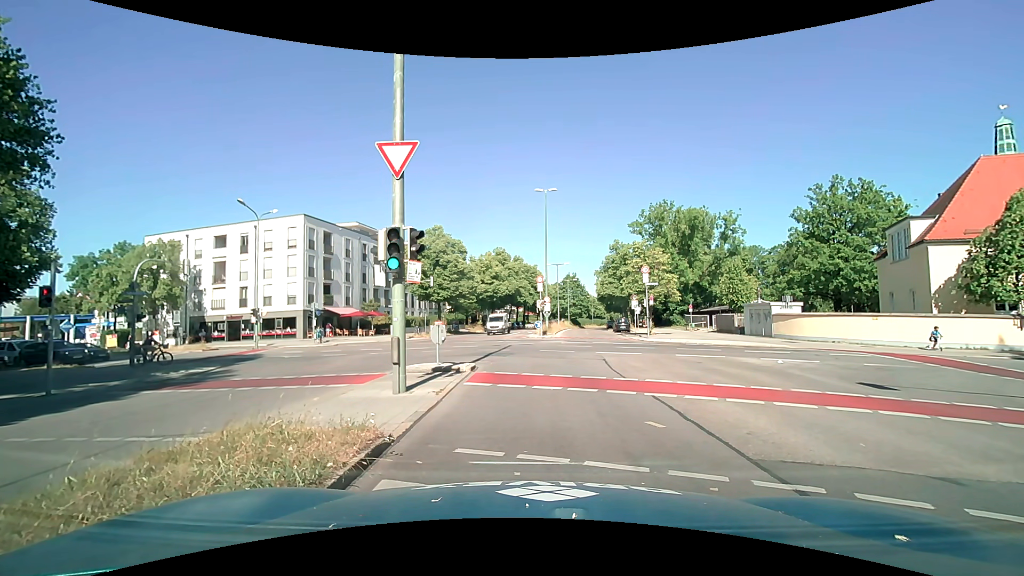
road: secondary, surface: asphalt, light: Day
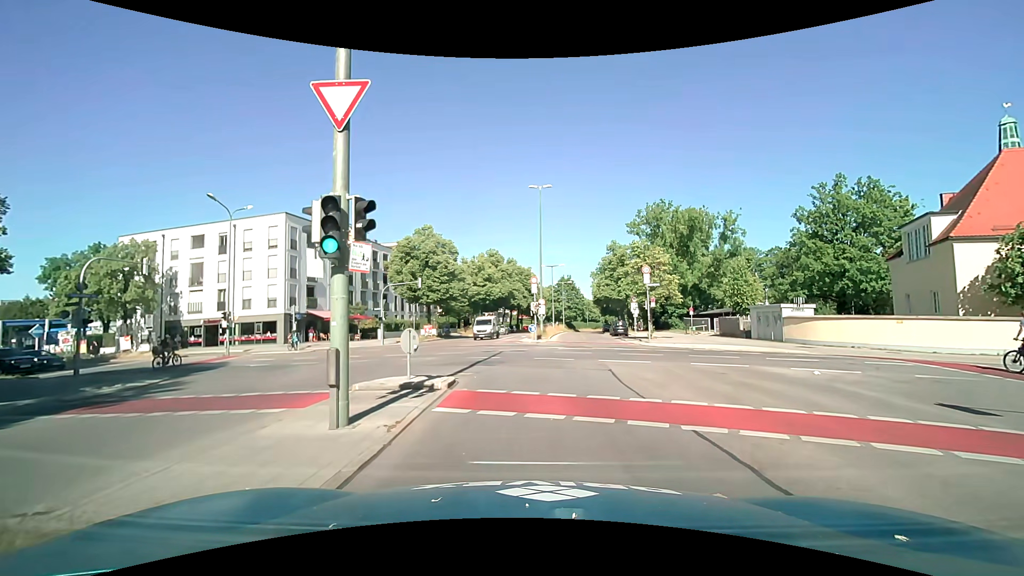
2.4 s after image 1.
(+0.1, +2.8) m; 0°
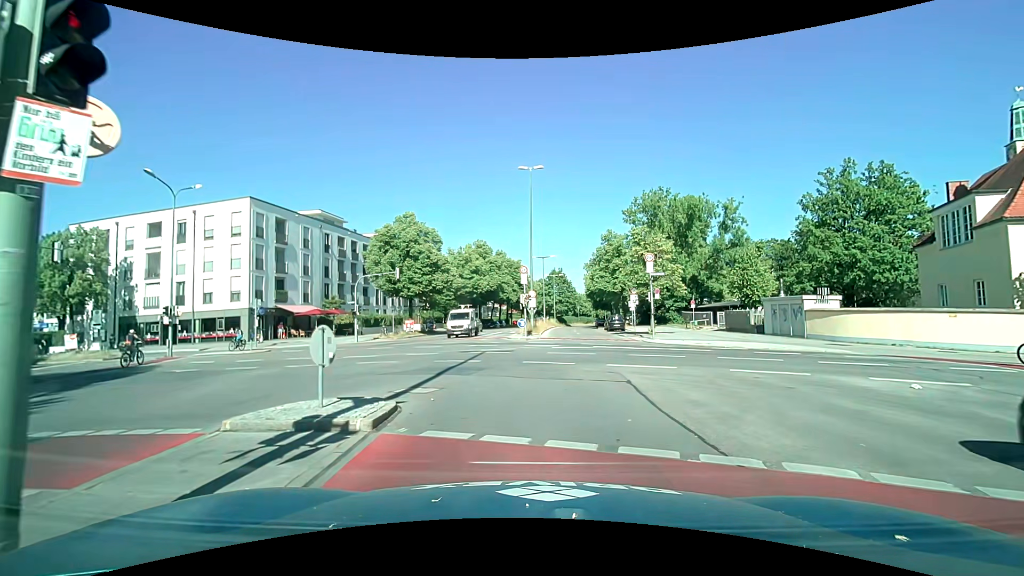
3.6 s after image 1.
(+0.1, +4.4) m; +2°
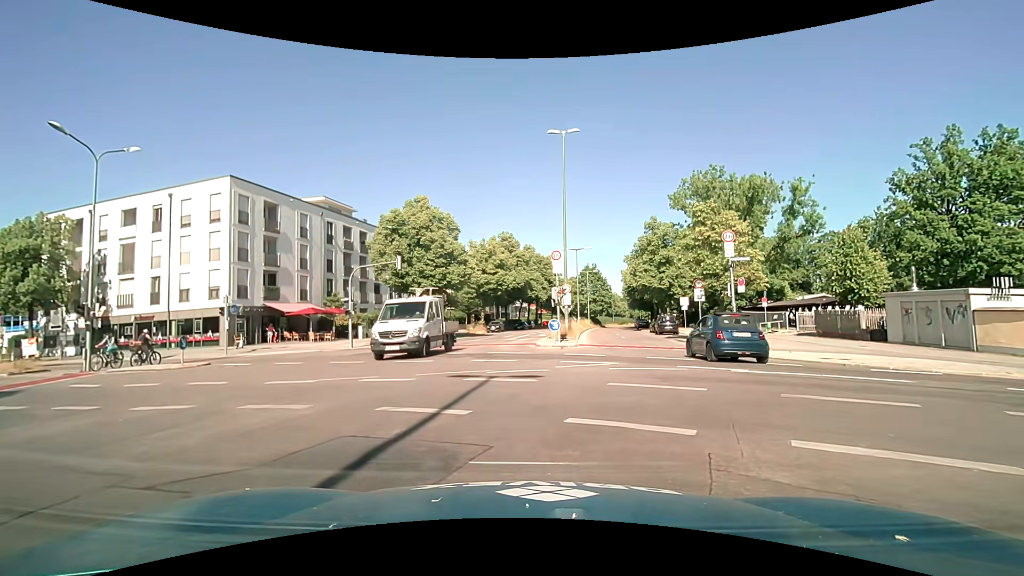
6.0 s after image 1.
(-0.1, +8.5) m; -4°
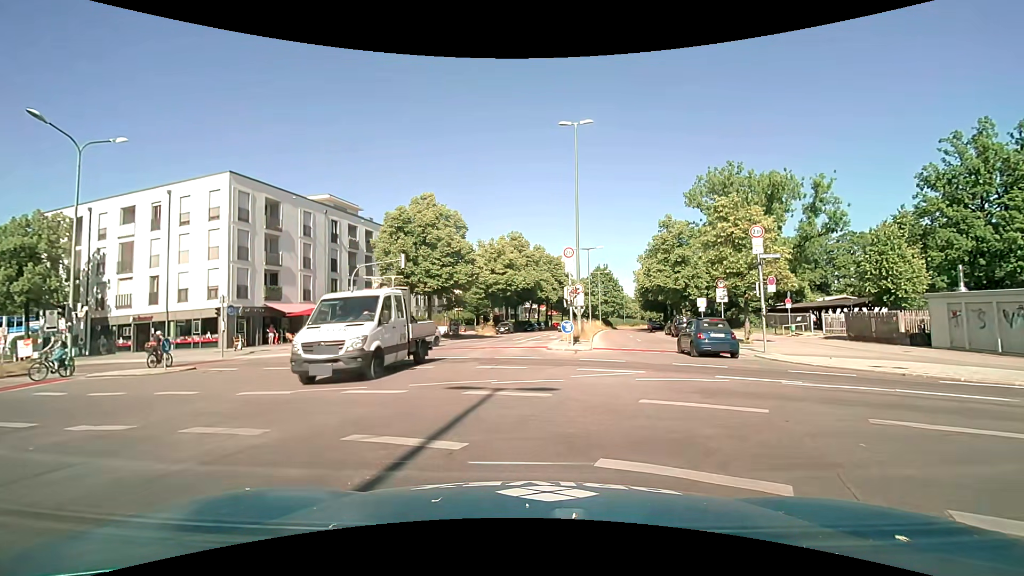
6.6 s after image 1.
(0.0, +1.8) m; -1°
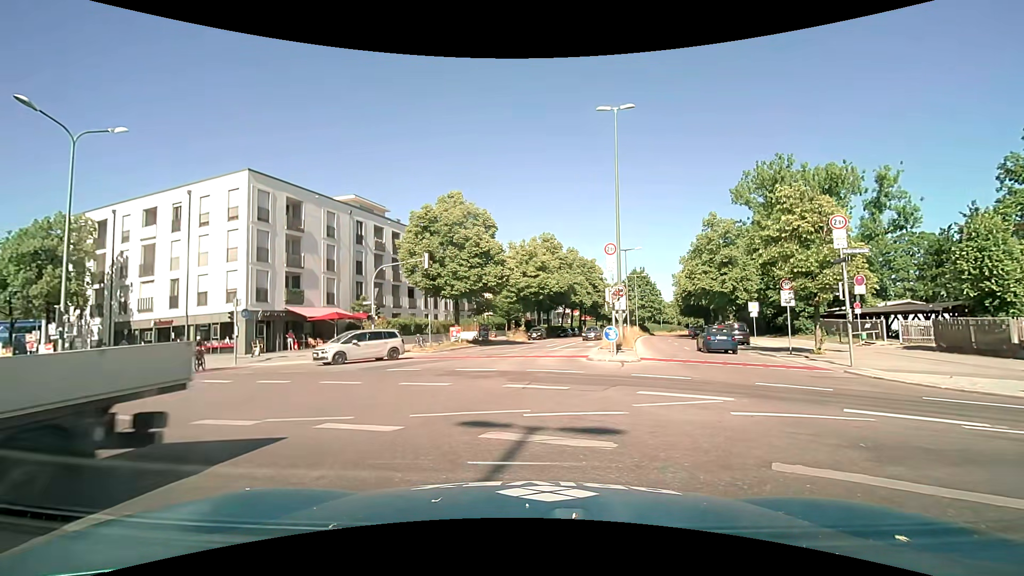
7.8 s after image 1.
(-0.1, +2.9) m; -3°
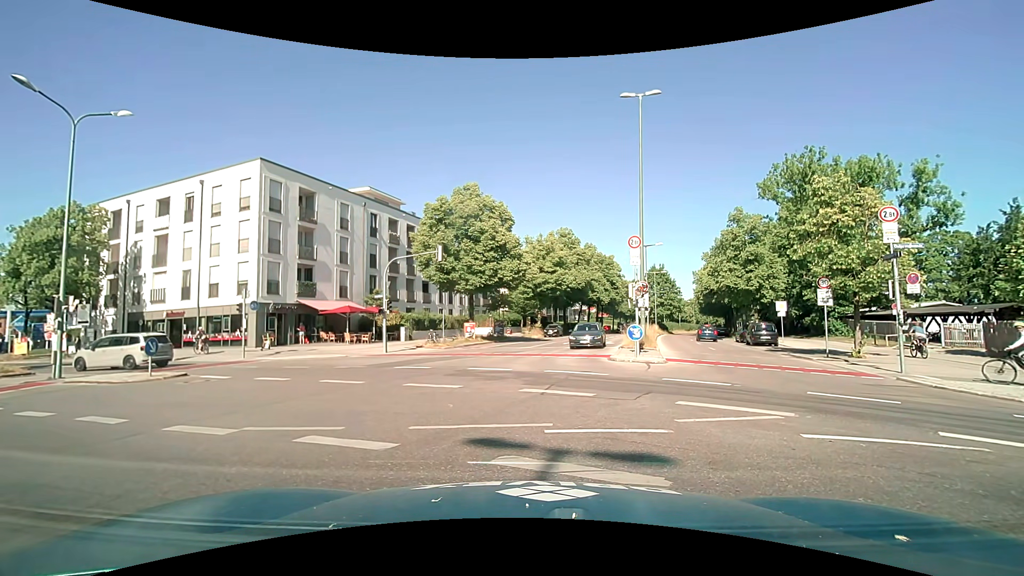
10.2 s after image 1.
(-0.1, +1.3) m; -4°
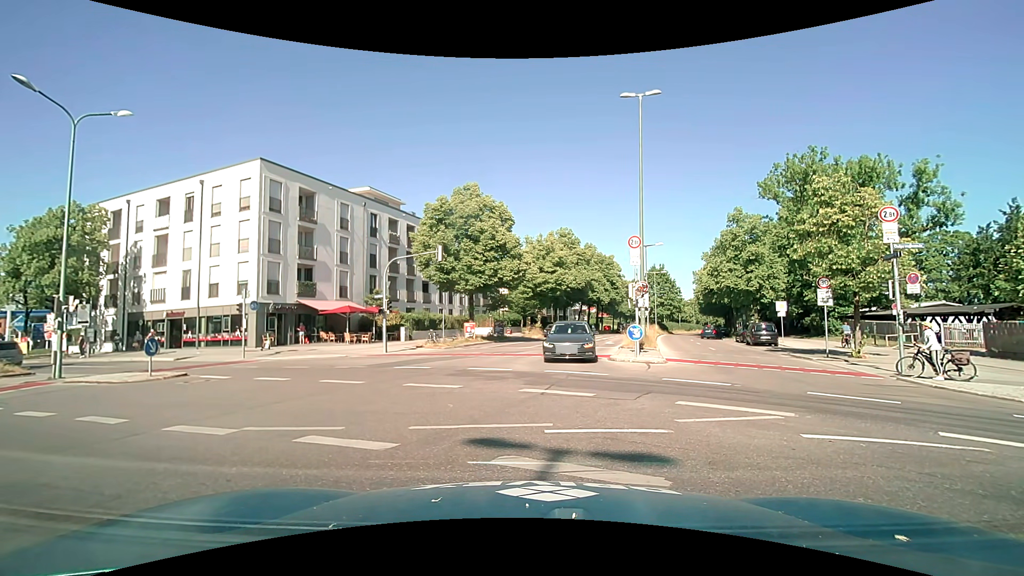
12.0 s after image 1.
(0.0, 0.0) m; 0°
(0, +10) (-6, +18) (-14, +23) (-23, +28) (-32, +32) (-41, +36) (-50, +41) (-59, +45) (-68, +50) (-77, +55) m
